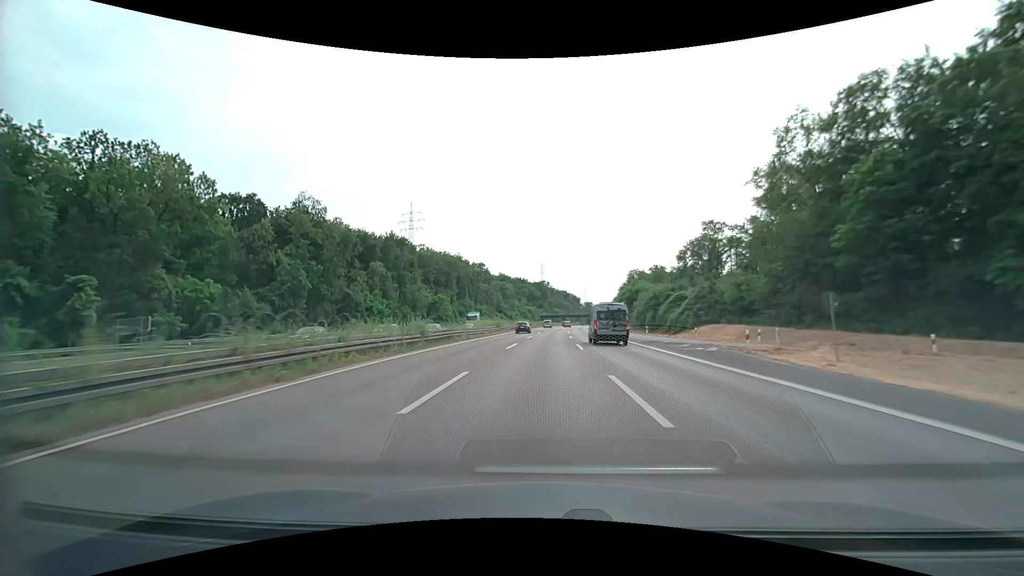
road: motorway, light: Day
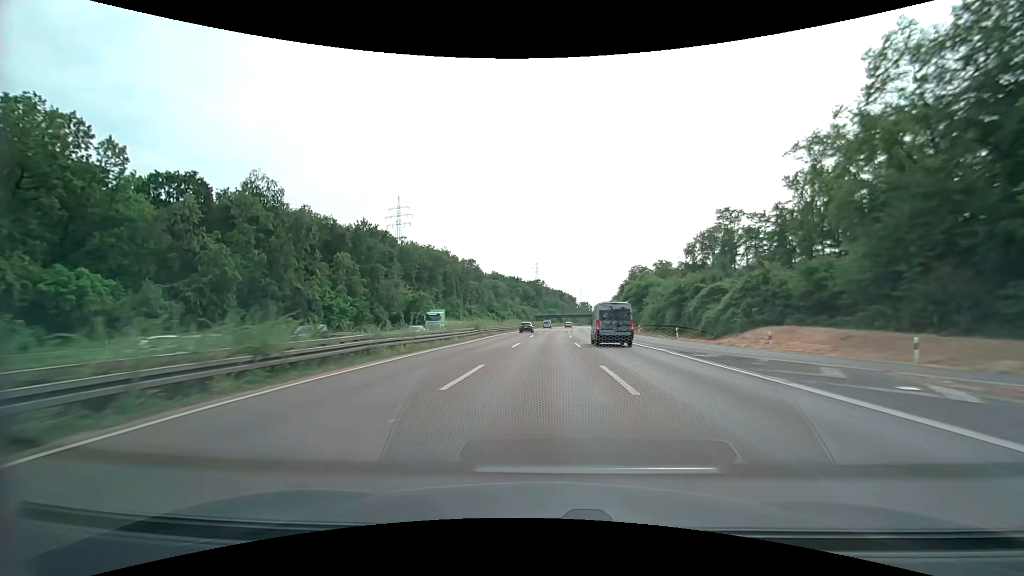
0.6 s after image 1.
(0.0, +15.4) m; 0°
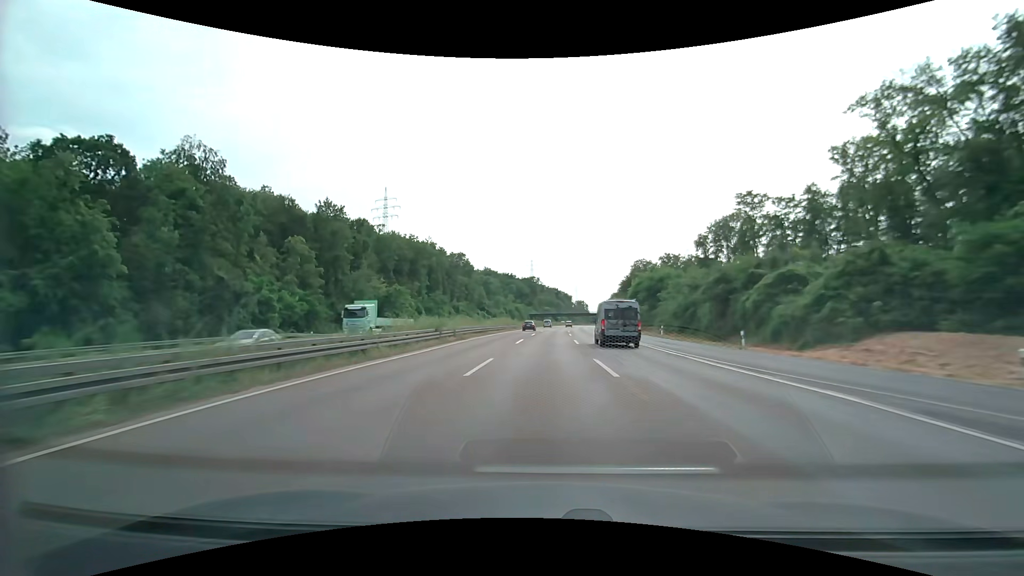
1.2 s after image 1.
(0.0, +15.4) m; 0°
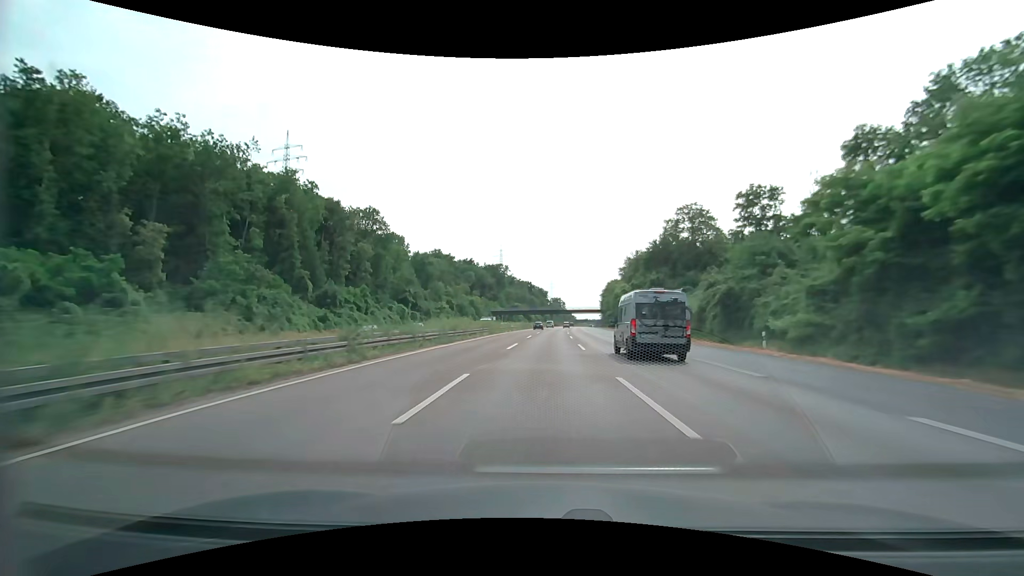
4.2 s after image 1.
(+2.4, +78.0) m; +3°
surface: asphalt
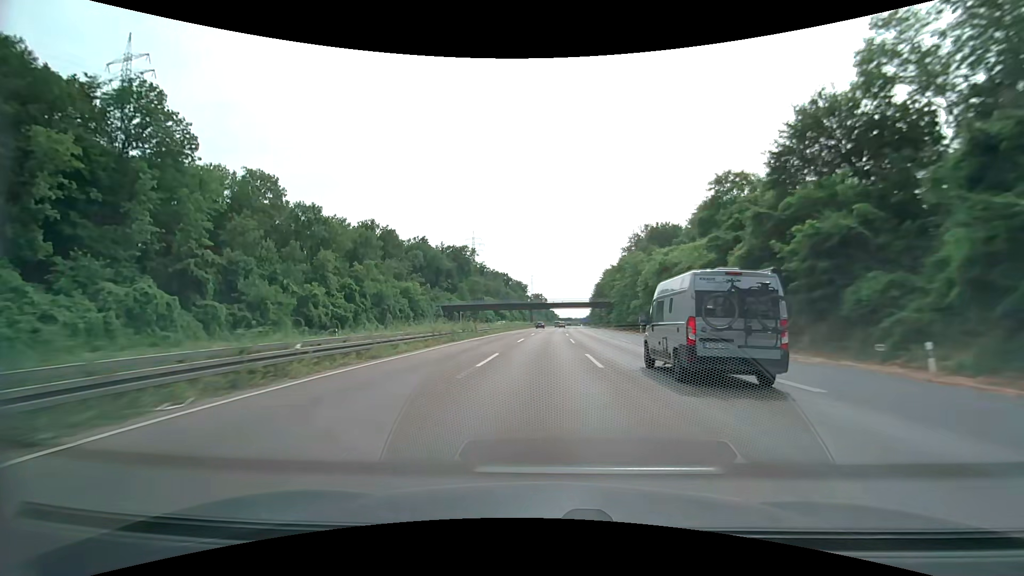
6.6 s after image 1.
(+1.5, +63.5) m; +2°
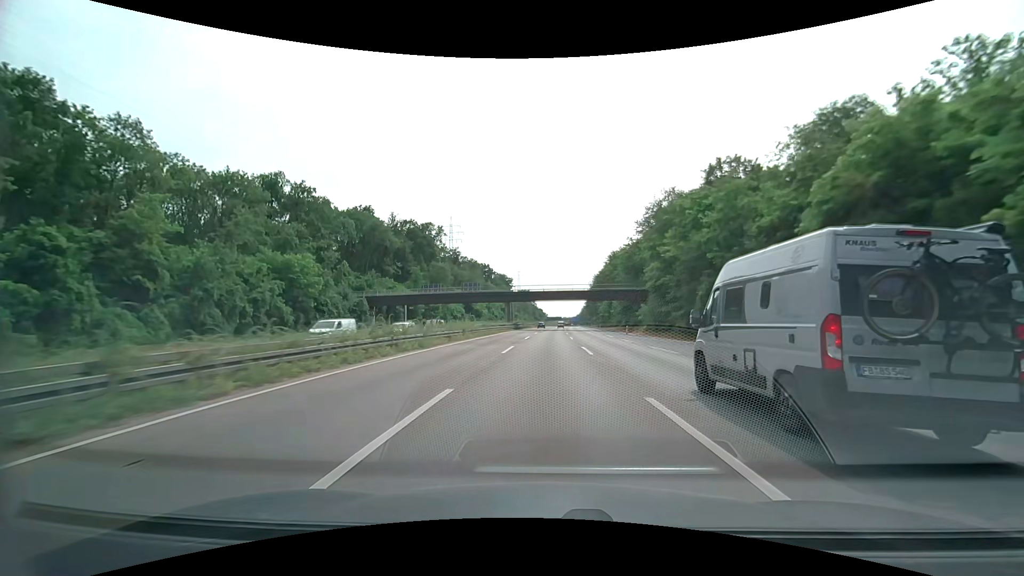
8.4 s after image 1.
(+0.5, +48.3) m; +1°
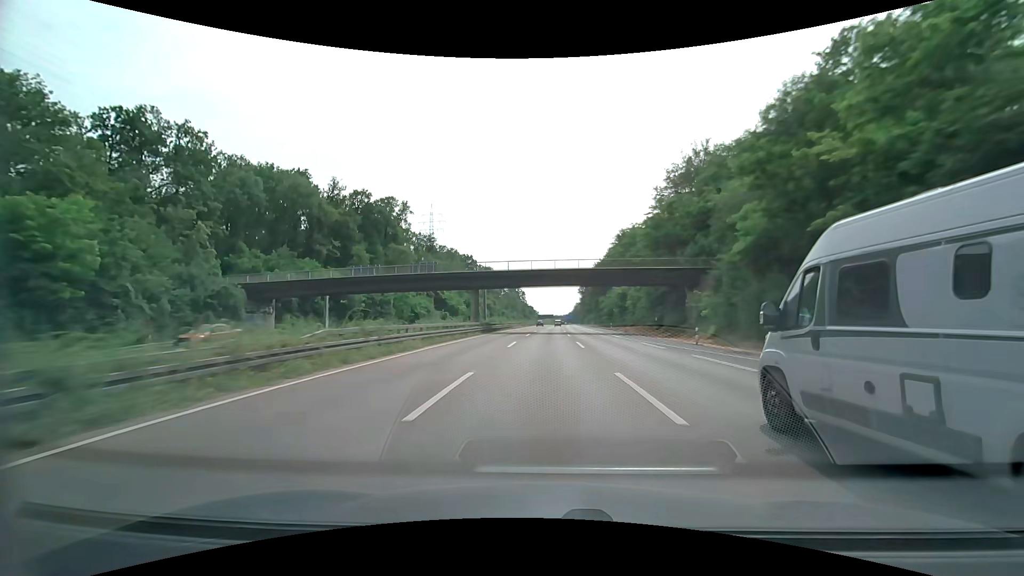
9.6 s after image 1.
(+0.3, +32.4) m; +1°
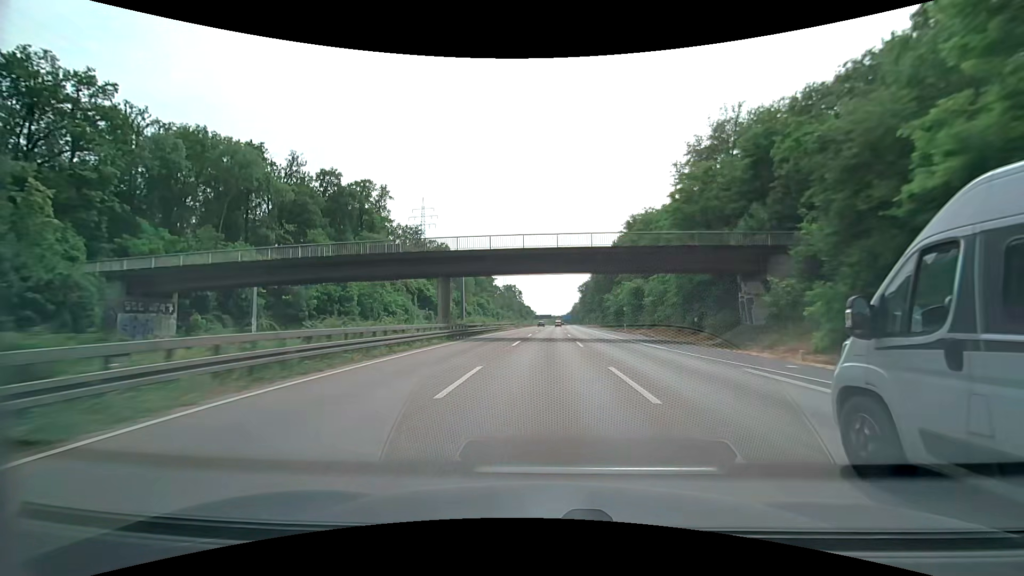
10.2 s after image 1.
(0.0, +16.2) m; 0°
(0, +10) (0, +20) (0, +30) (0, +40) (0, +50) (+1, +60) (+1, +70) (+1, +80) (+2, +90) (+2, +100) m
